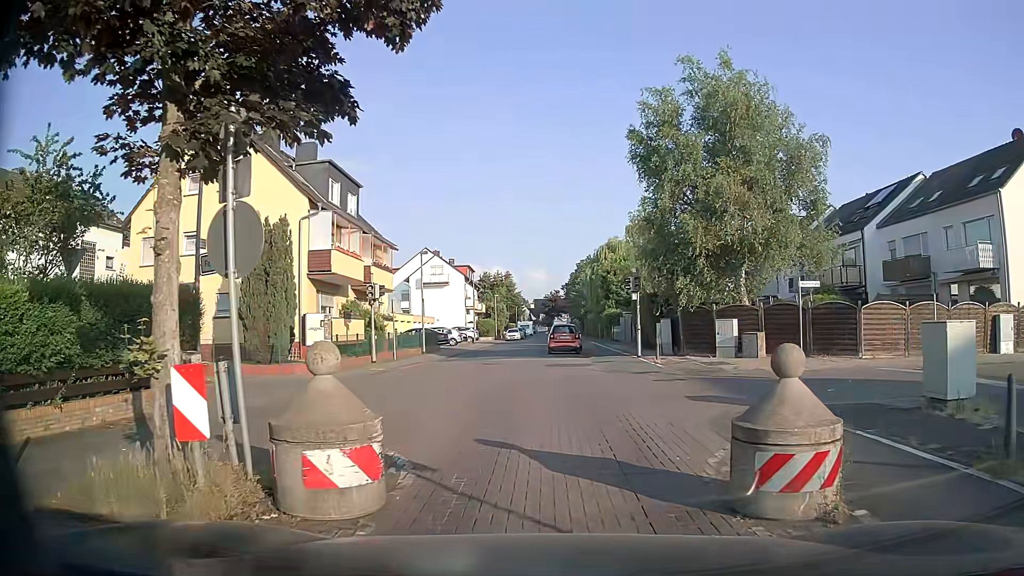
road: residential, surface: asphalt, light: Day
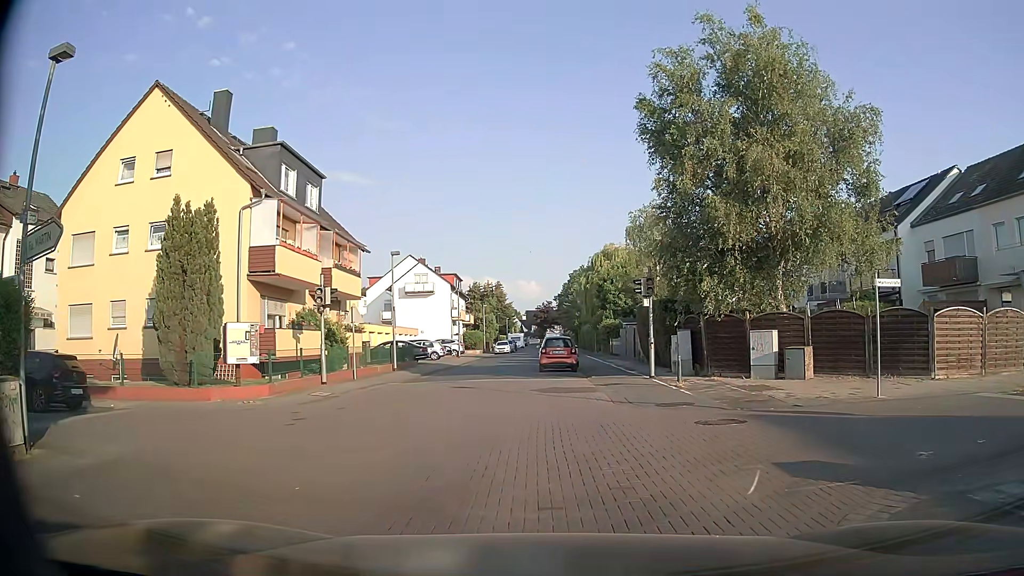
(+0.1, +5.2) m; +3°
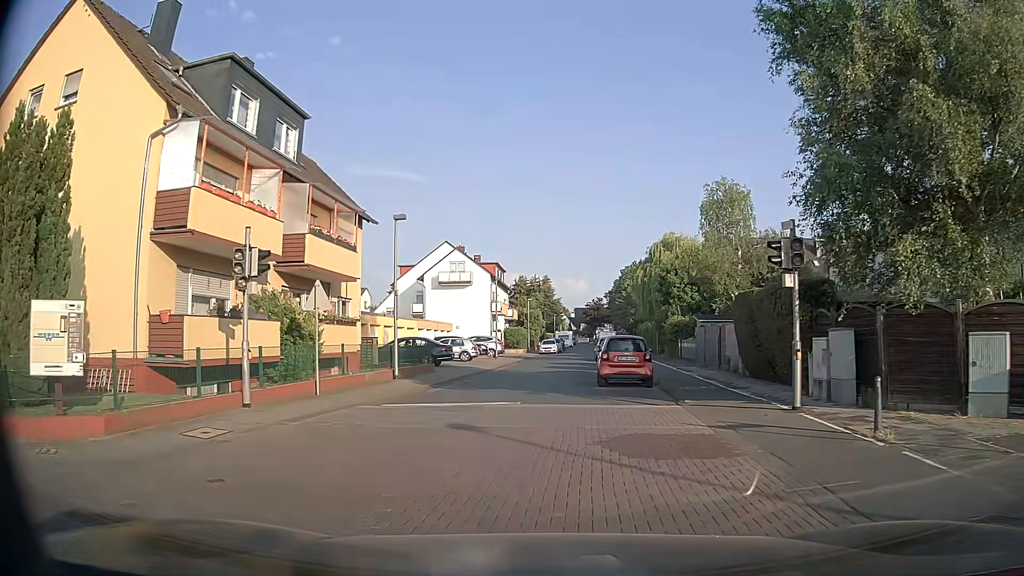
(-0.6, +9.3) m; -6°
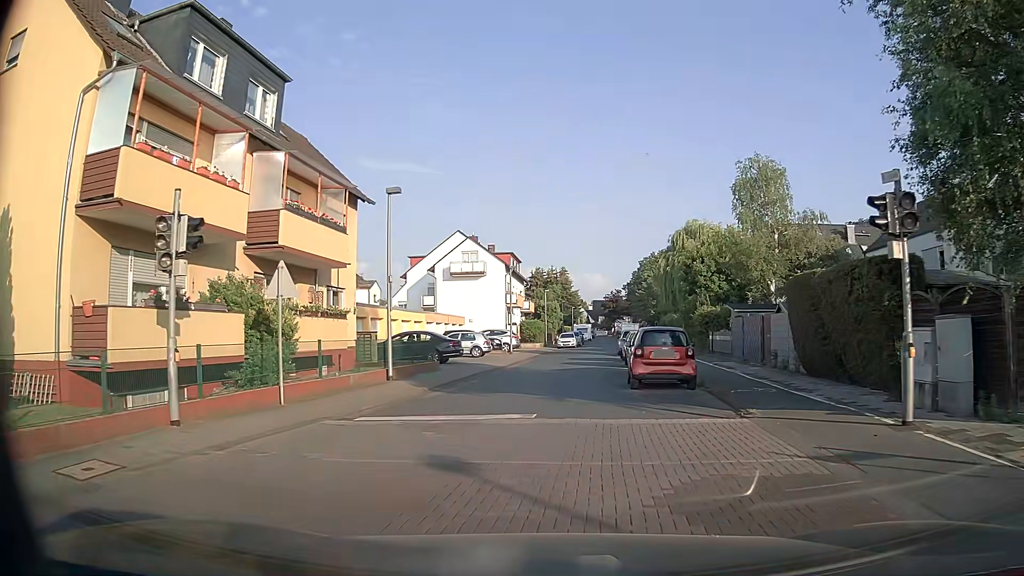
(0.0, +3.6) m; -2°
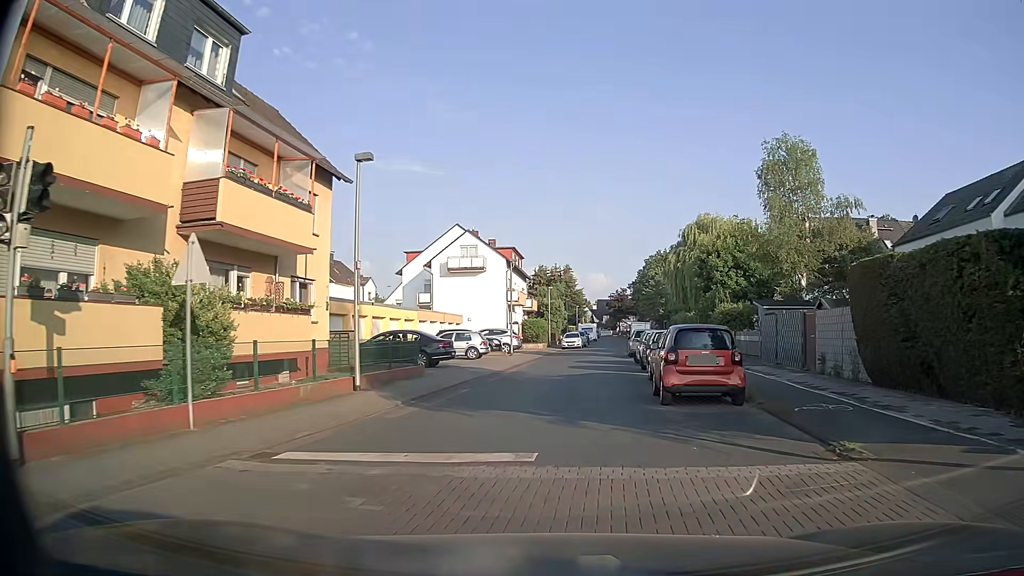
(0.0, +3.9) m; 0°
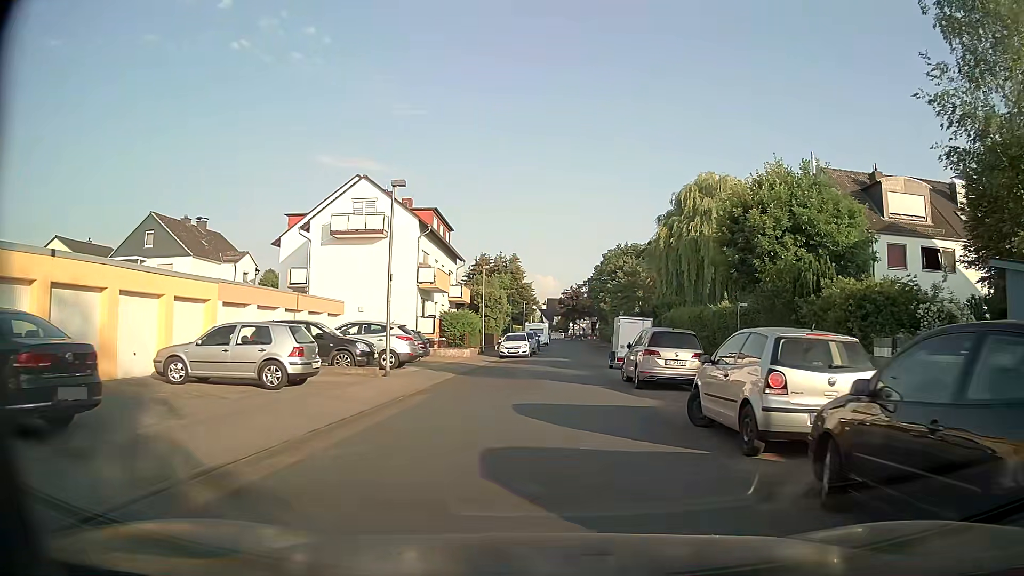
(+1.0, +20.3) m; +5°
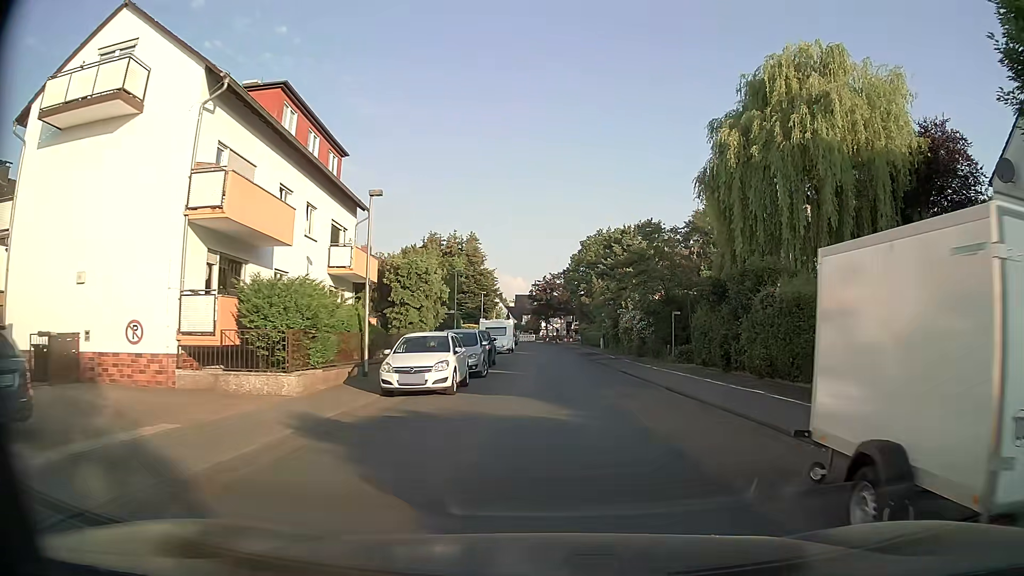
(+0.2, +23.9) m; +2°
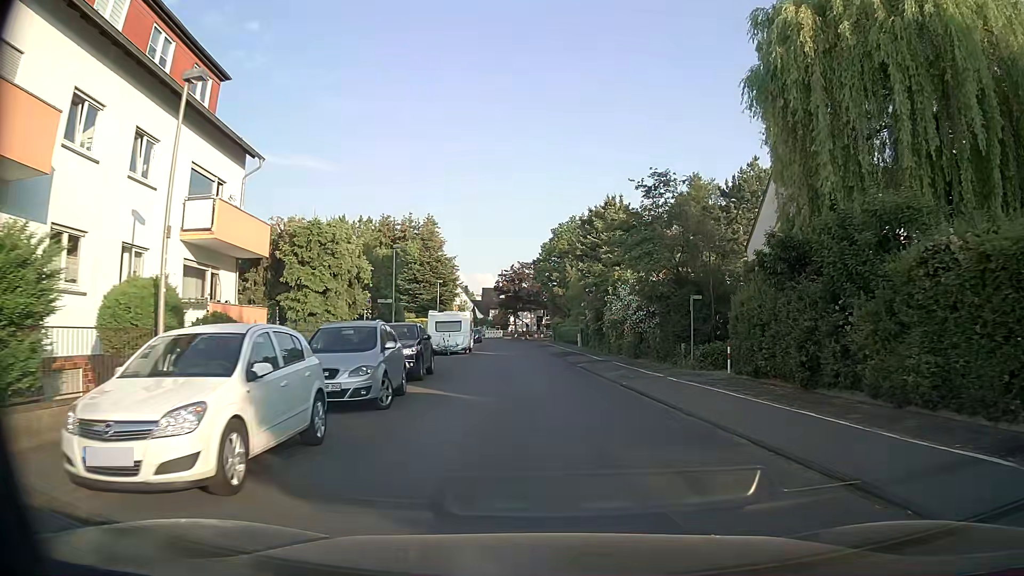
(+0.2, +10.2) m; +2°
(0, +10) (0, +20) (-1, +30) (-1, +40) (-2, +50) (-2, +60) (-3, +70) (-4, +80) (-6, +90) (-5, +100) m
